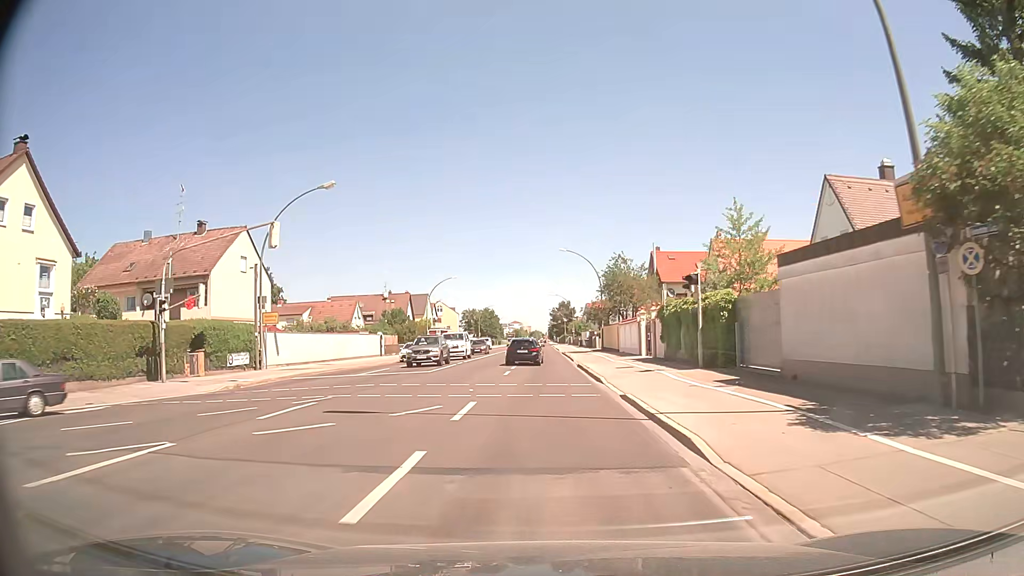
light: Day
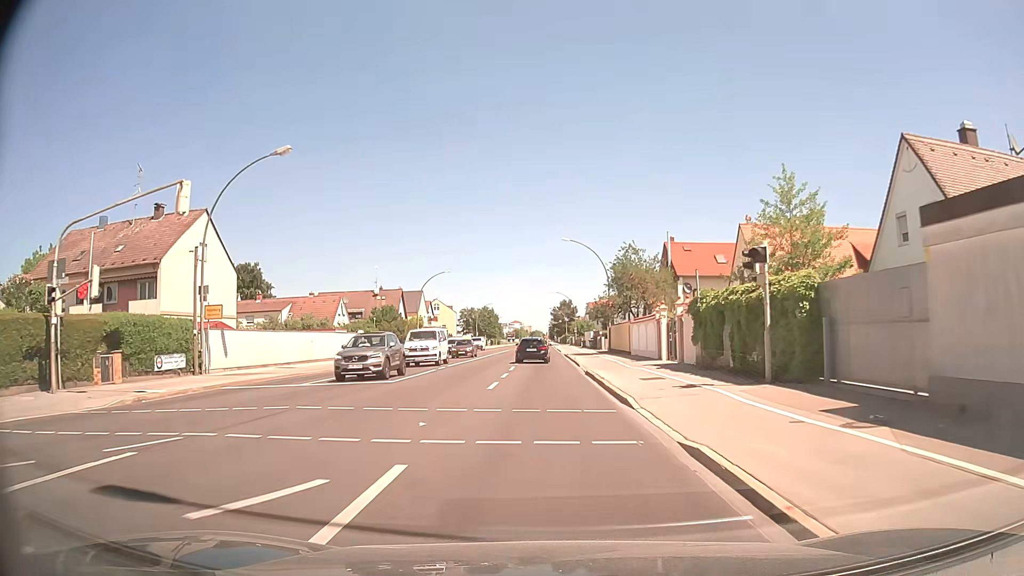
(0.0, +7.0) m; 0°
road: secondary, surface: asphalt
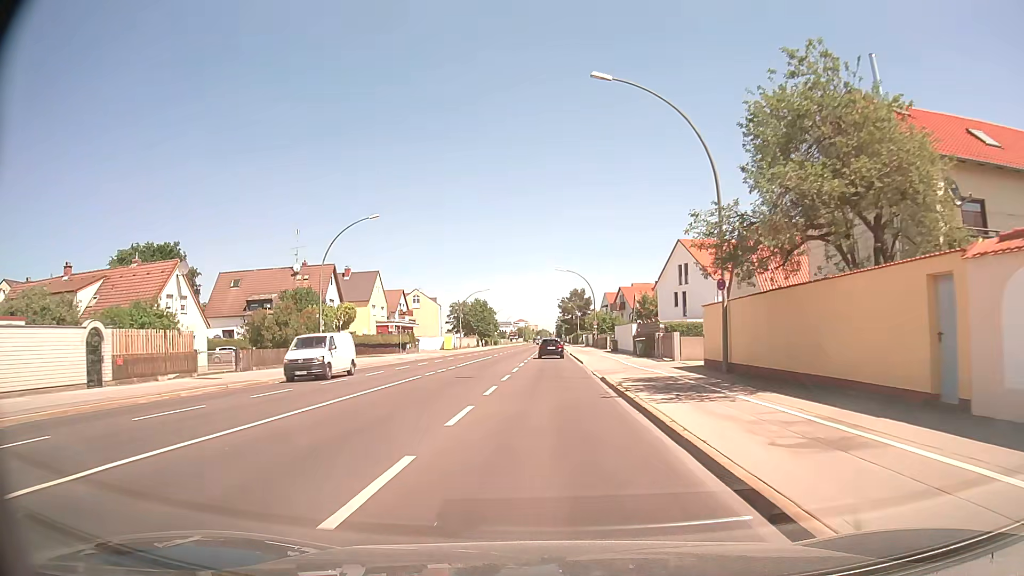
(-0.1, +37.7) m; -1°
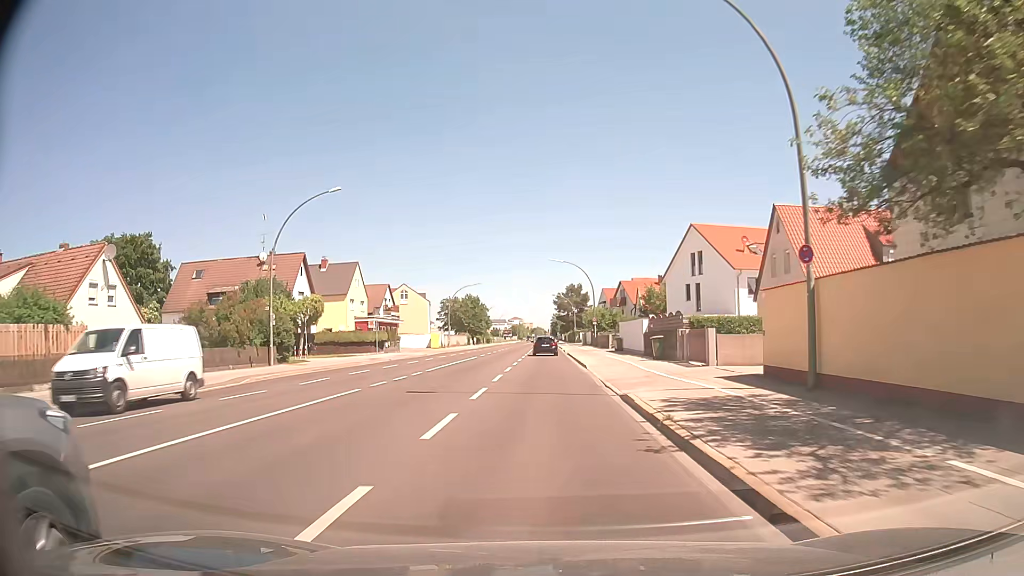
(+0.1, +7.8) m; +1°
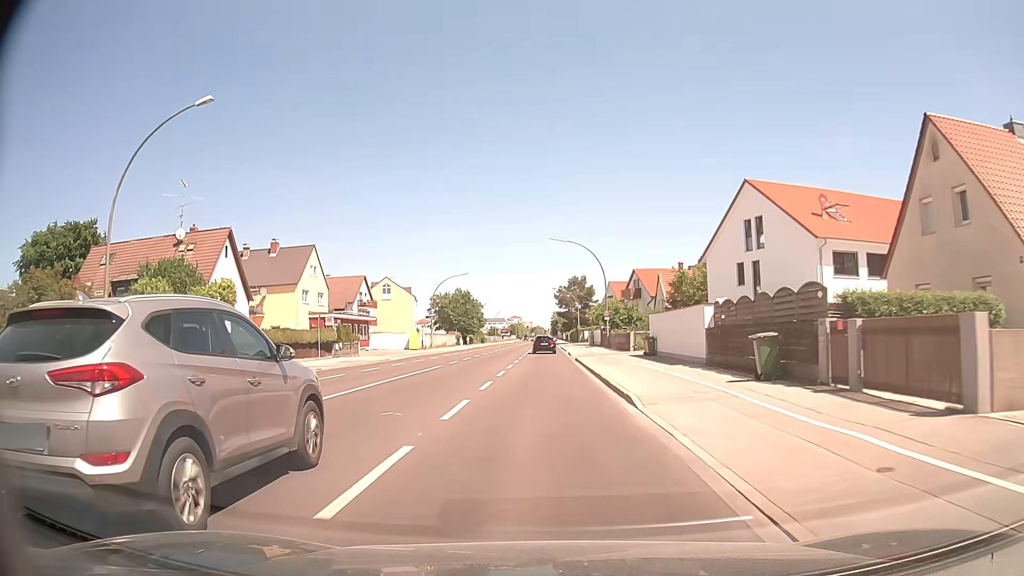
(0.0, +16.1) m; 0°
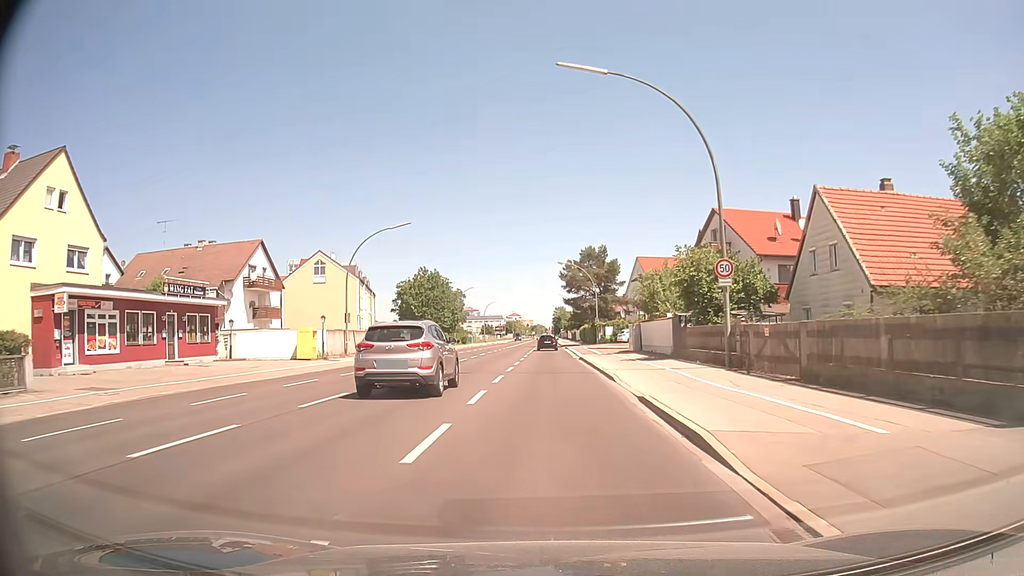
(-0.1, +39.8) m; 0°
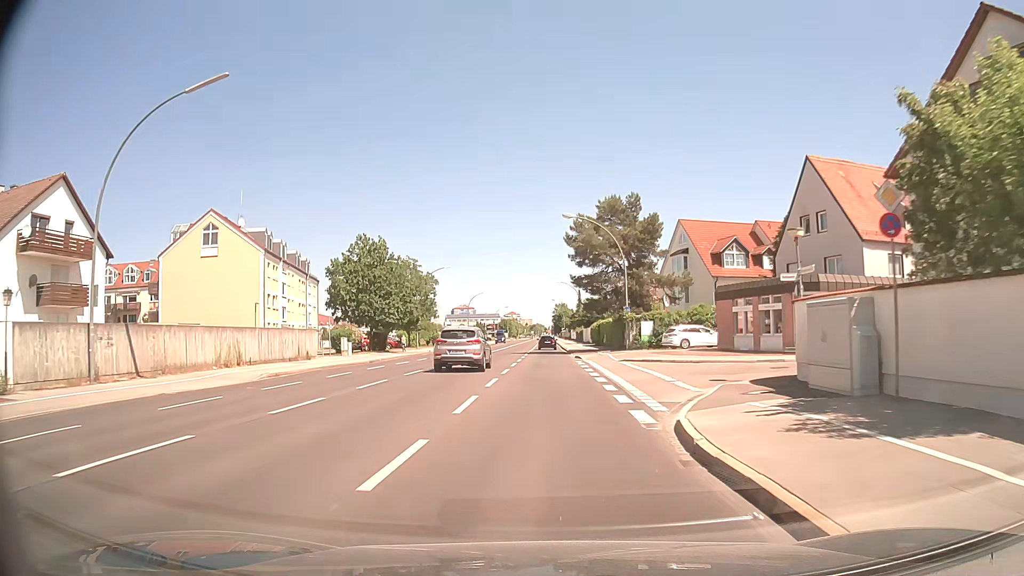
(+0.1, +31.3) m; 0°
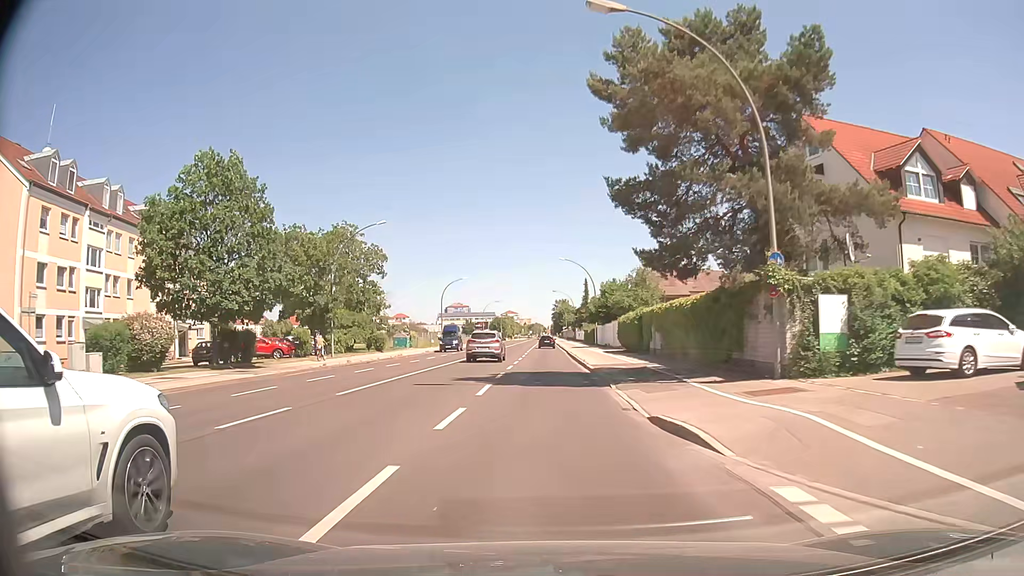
(0.0, +32.1) m; 0°
(0, +10) (0, +20) (0, +30) (0, +40) (0, +50) (0, +60) (0, +70) (0, +80) (0, +90) (0, +100) m
